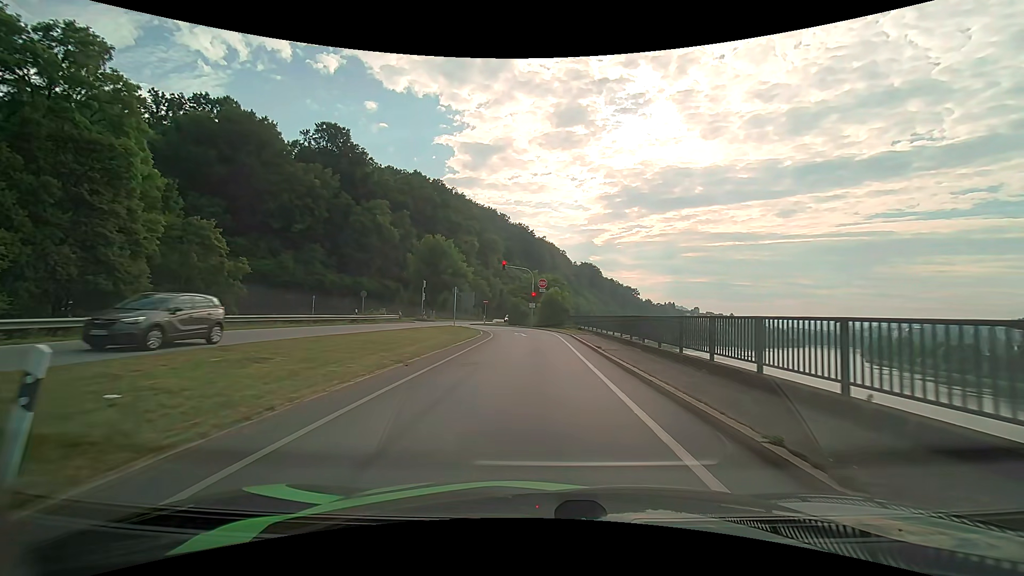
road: primary_link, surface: asphalt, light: Day
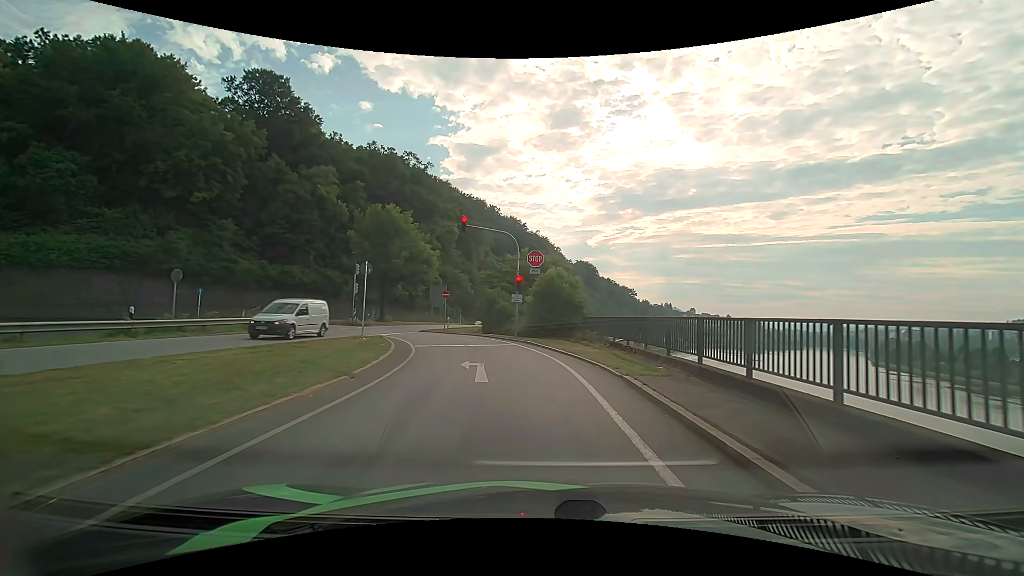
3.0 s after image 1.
(+0.1, +21.7) m; 0°
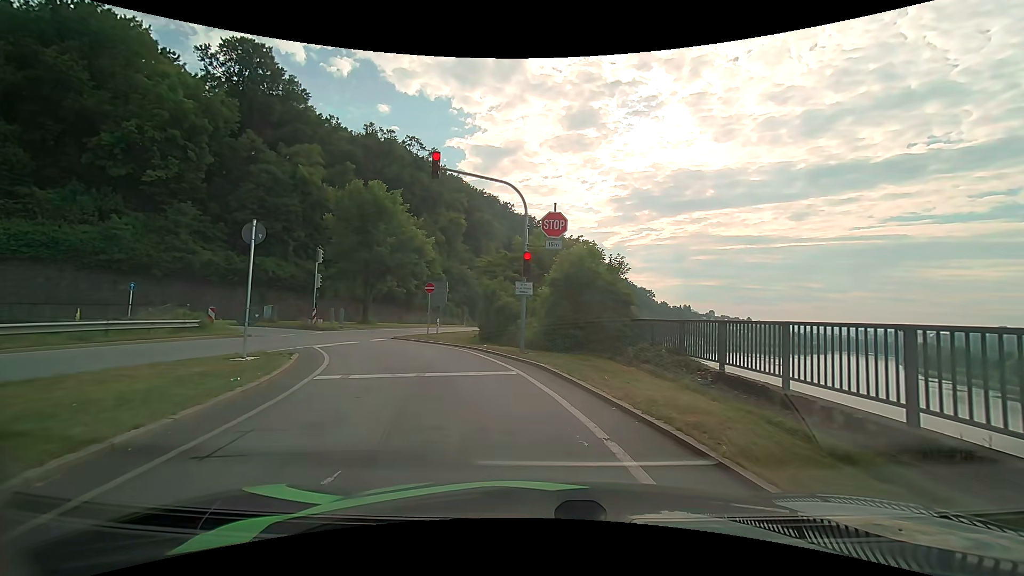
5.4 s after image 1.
(-0.1, +10.1) m; -2°
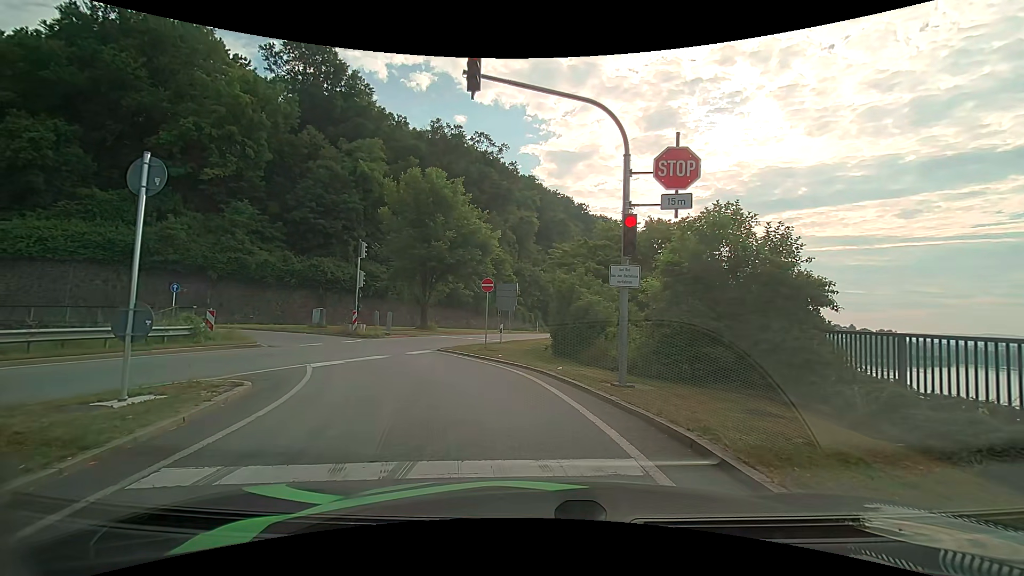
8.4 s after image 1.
(-0.4, +6.5) m; -7°
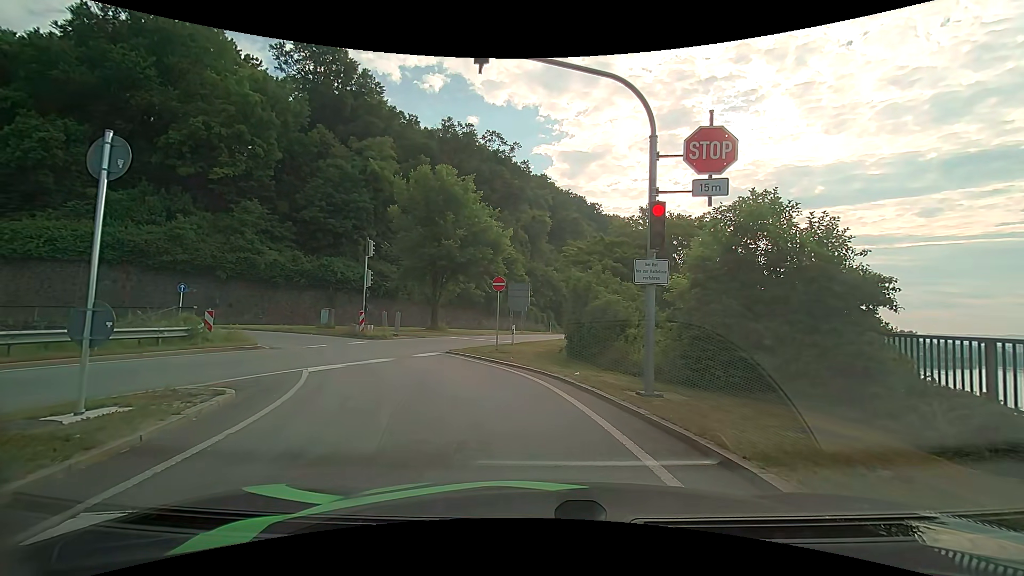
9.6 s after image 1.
(0.0, +1.0) m; 0°
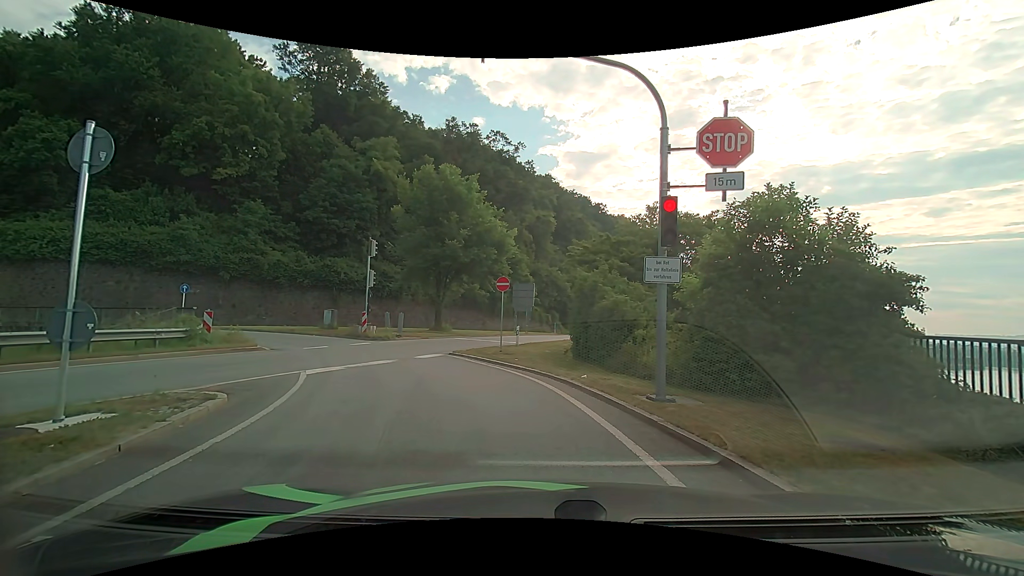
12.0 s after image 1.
(0.0, +0.4) m; 0°
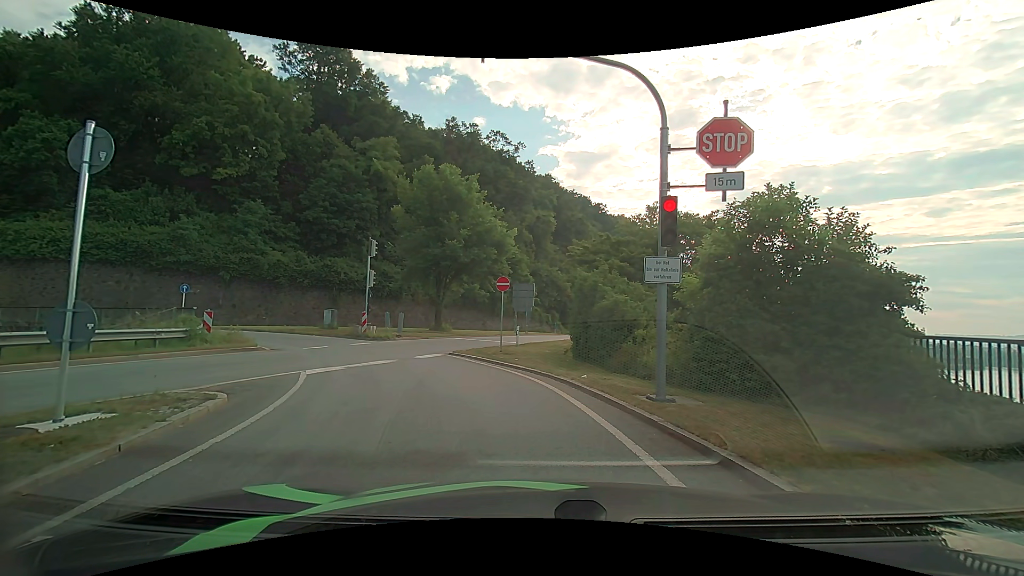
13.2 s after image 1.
(0.0, 0.0) m; 0°
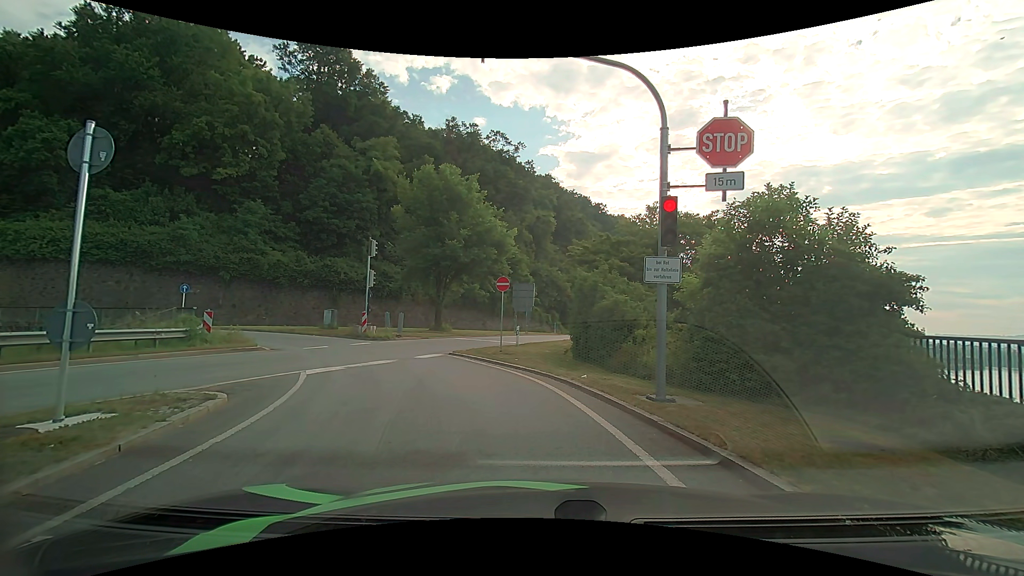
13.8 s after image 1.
(0.0, 0.0) m; 0°
(-1, +10) (-6, +19) (-13, +26) (-22, +29) (-32, +31) (-42, +29) (-51, +25) (-61, +22) (-70, +19) (-80, +17) m
